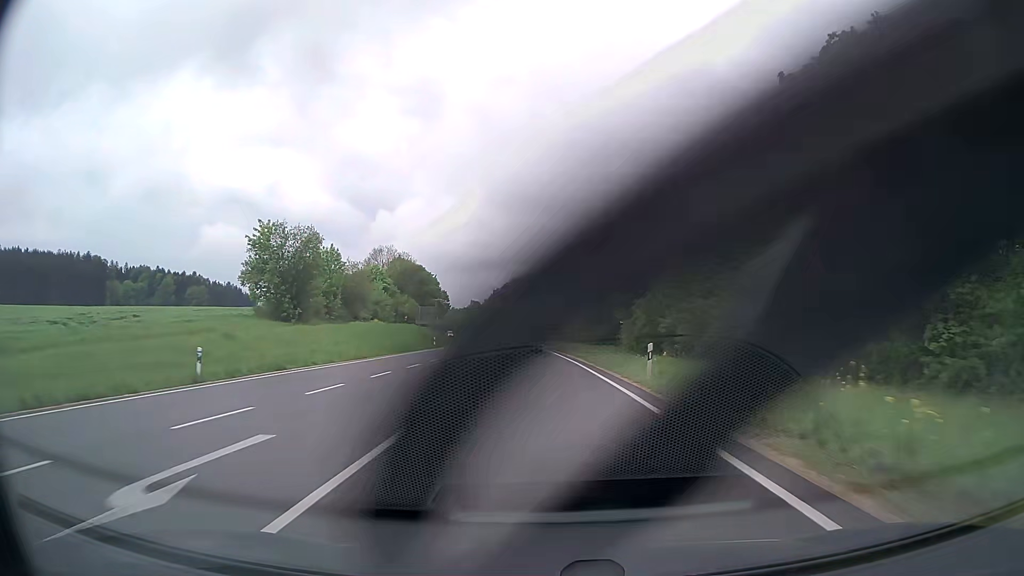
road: primary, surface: asphalt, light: Day
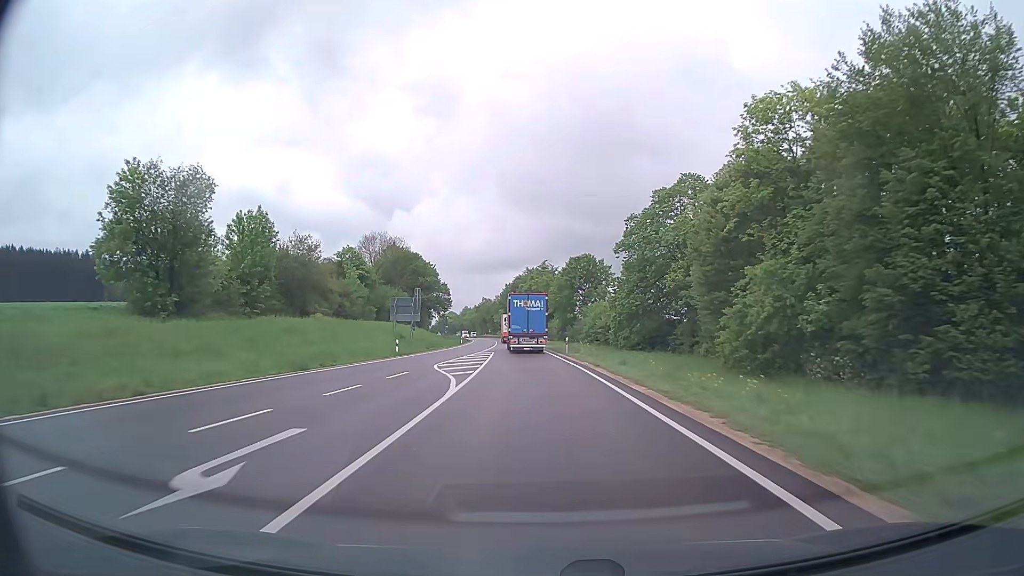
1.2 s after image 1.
(-0.3, +24.4) m; -1°
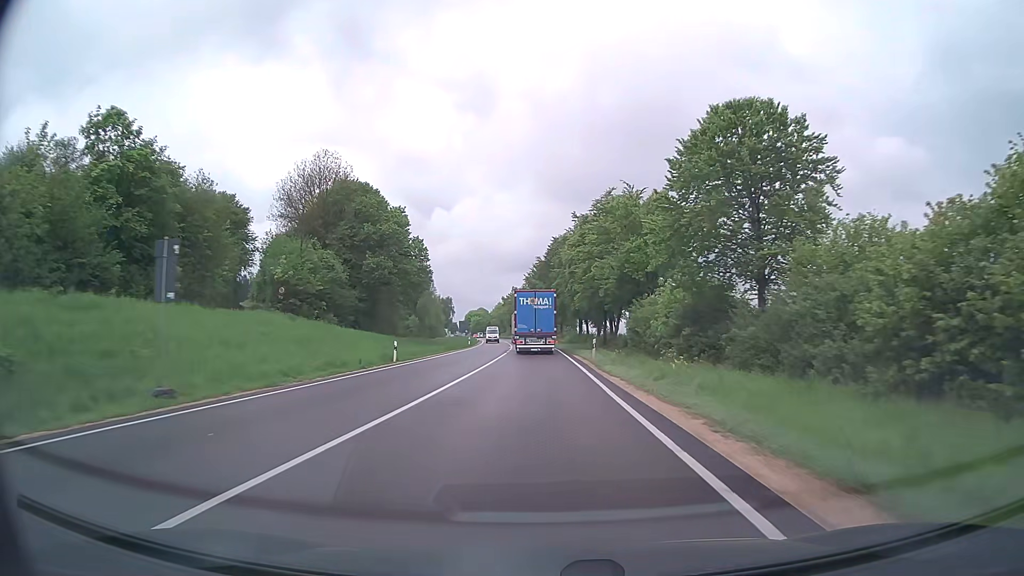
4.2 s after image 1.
(-2.1, +60.6) m; -4°
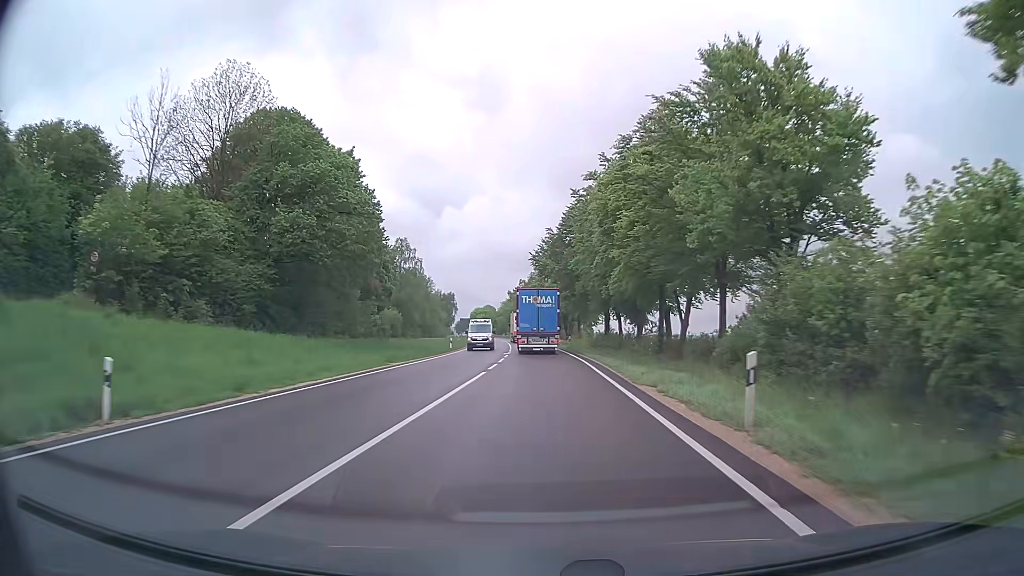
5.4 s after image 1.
(-0.2, +23.8) m; -1°
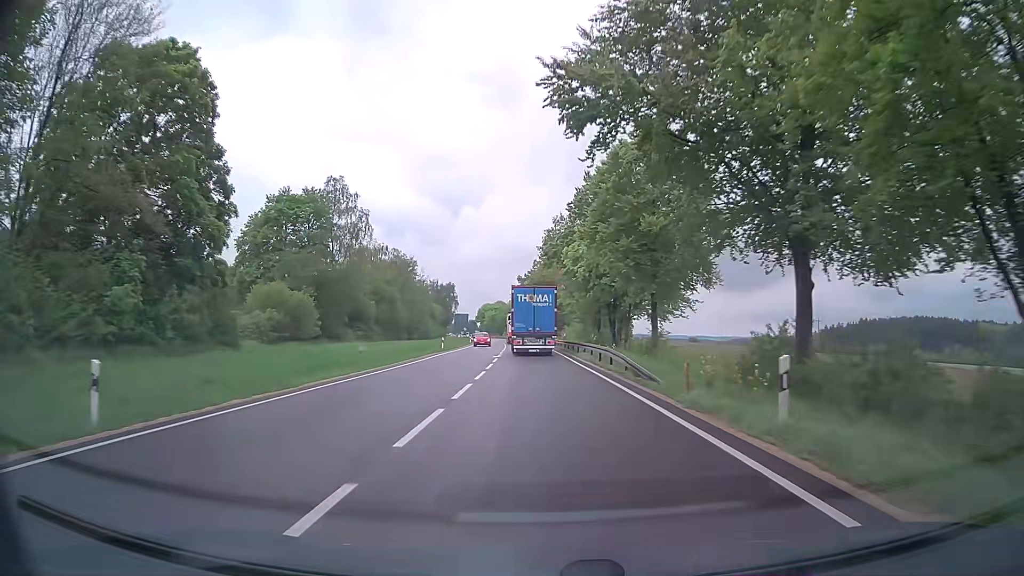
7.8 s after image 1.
(-0.7, +47.0) m; -2°
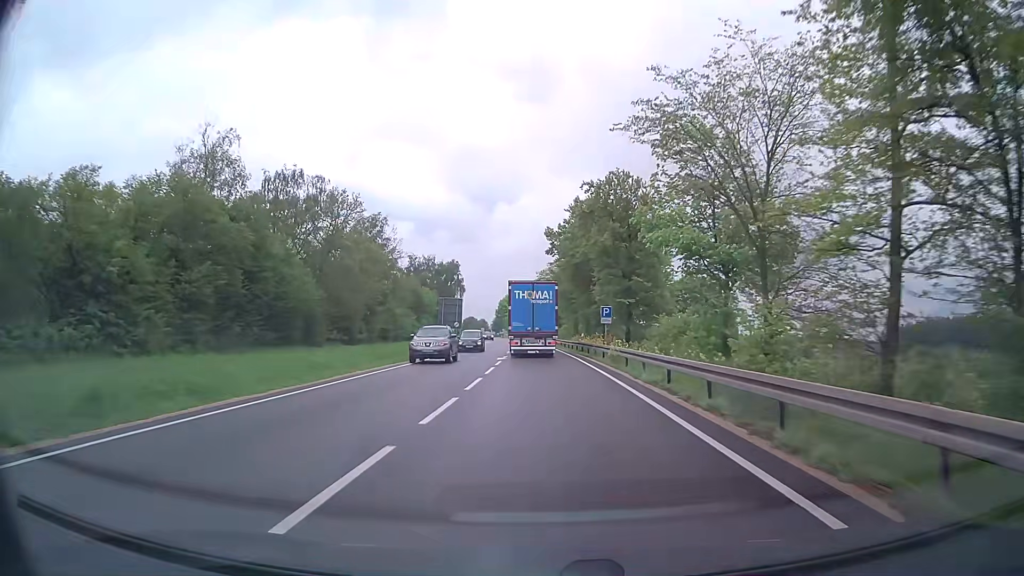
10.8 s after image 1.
(-1.5, +58.1) m; -3°
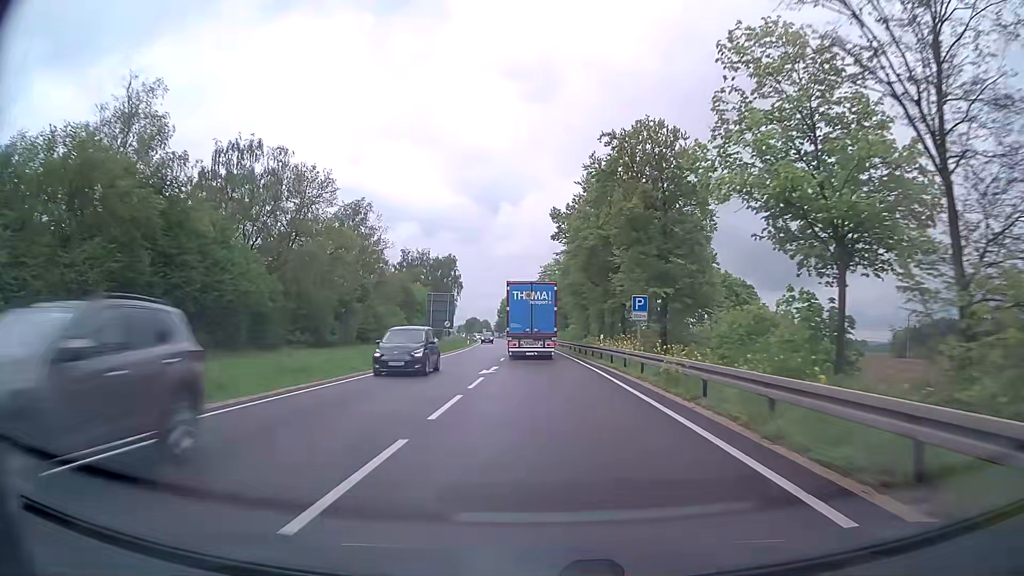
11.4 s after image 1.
(0.0, +11.5) m; 0°
